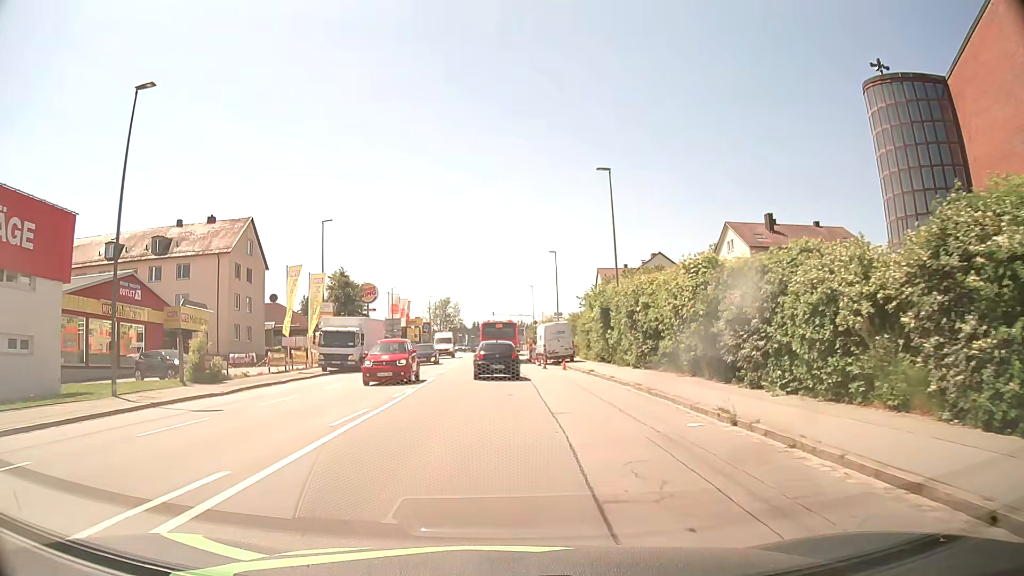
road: tertiary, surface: asphalt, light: Day
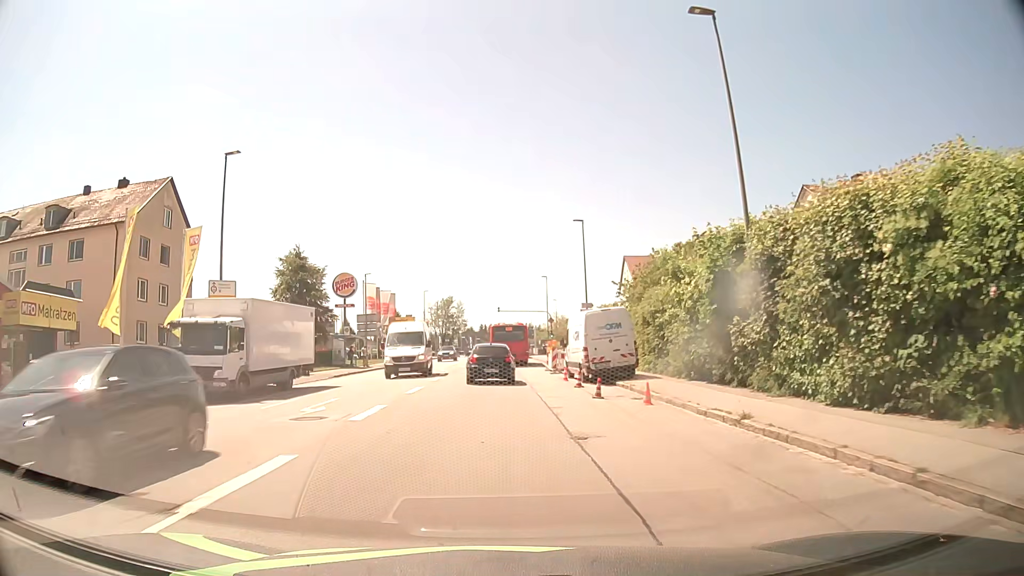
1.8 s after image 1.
(0.0, +18.7) m; 0°
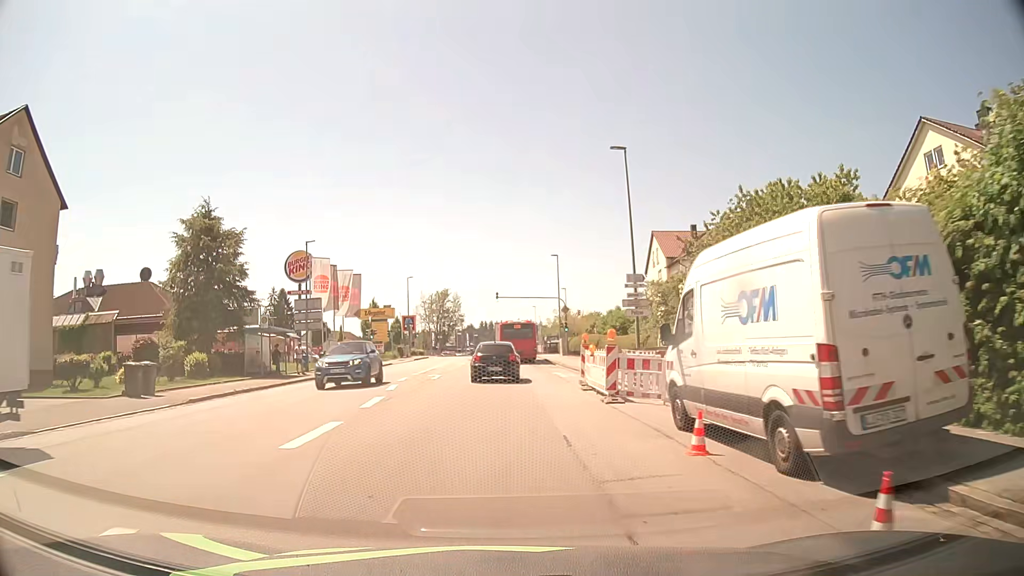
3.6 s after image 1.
(-0.1, +18.2) m; 0°
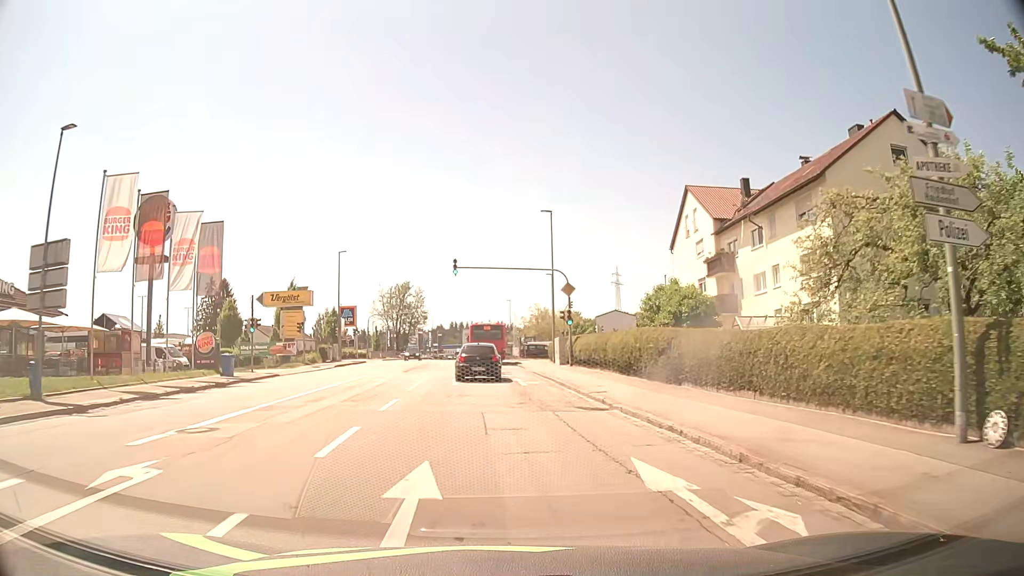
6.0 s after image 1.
(+0.2, +24.1) m; +2°
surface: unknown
(0, +10) (0, +20) (0, +30) (-1, +40) (-1, +50) (-2, +60) (-2, +70) (-2, +80) (-3, +90) (-3, +100) m
